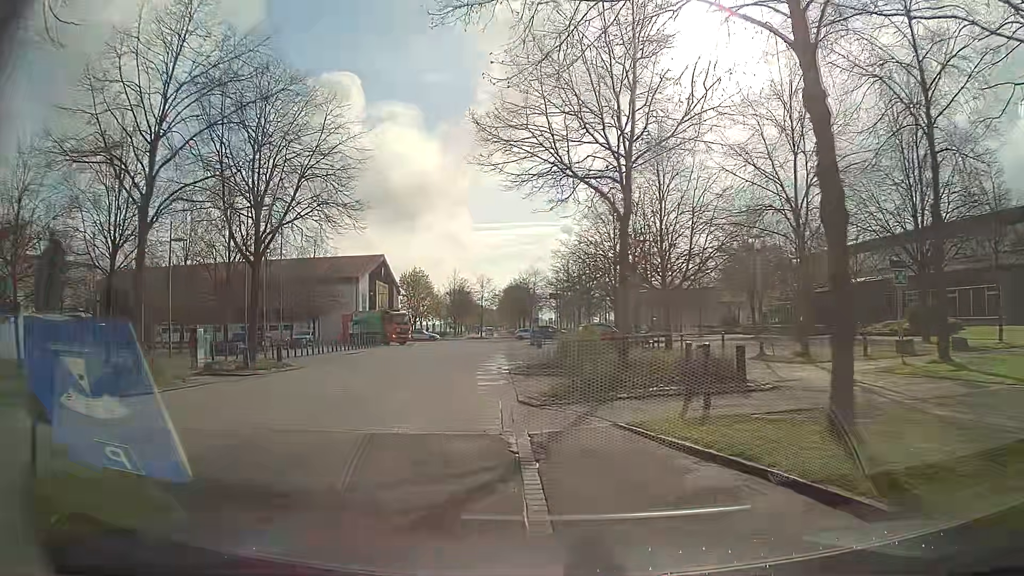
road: residential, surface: asphalt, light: Day
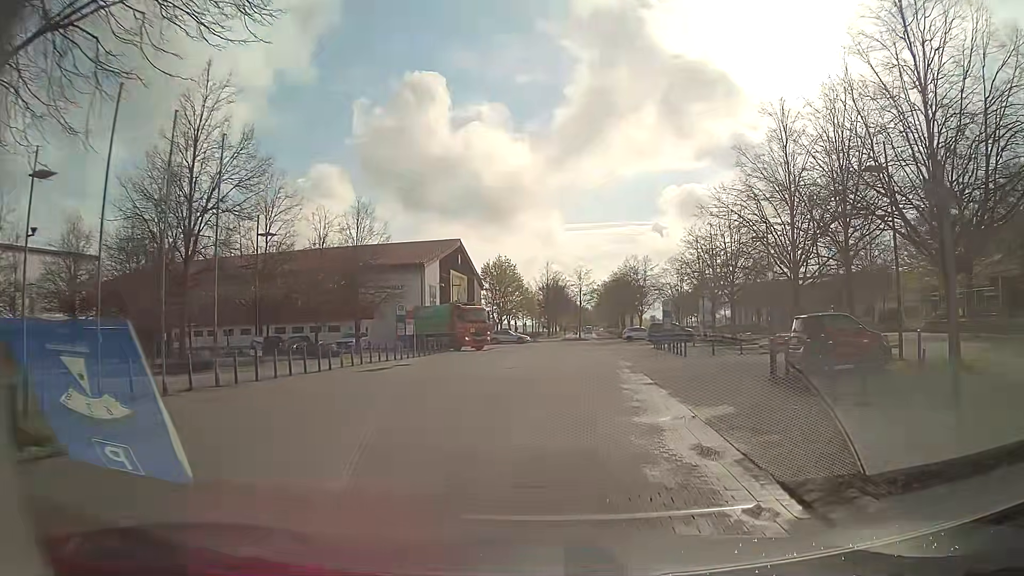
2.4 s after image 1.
(-2.5, +17.6) m; -10°
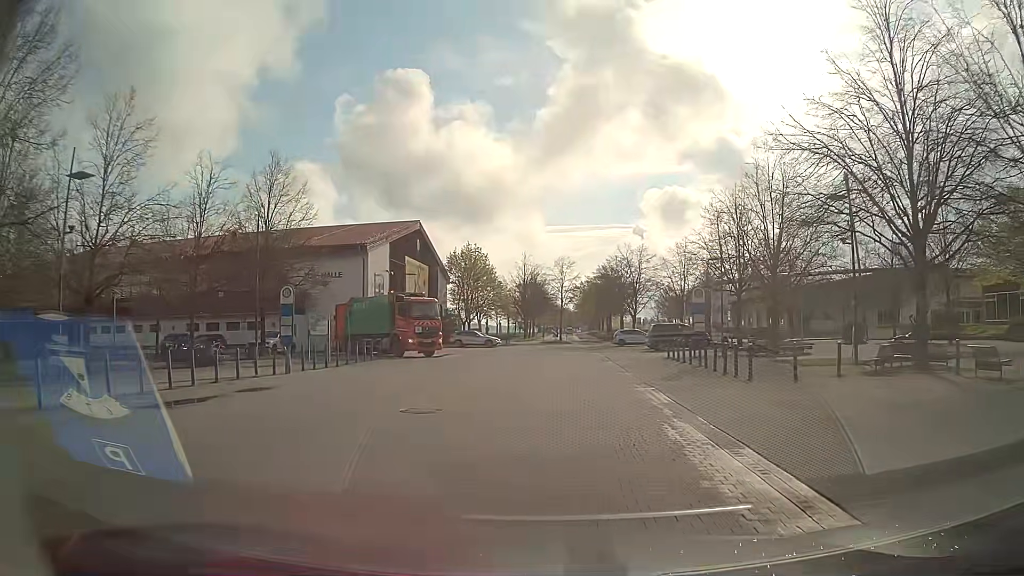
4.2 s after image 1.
(+0.5, +13.4) m; +3°
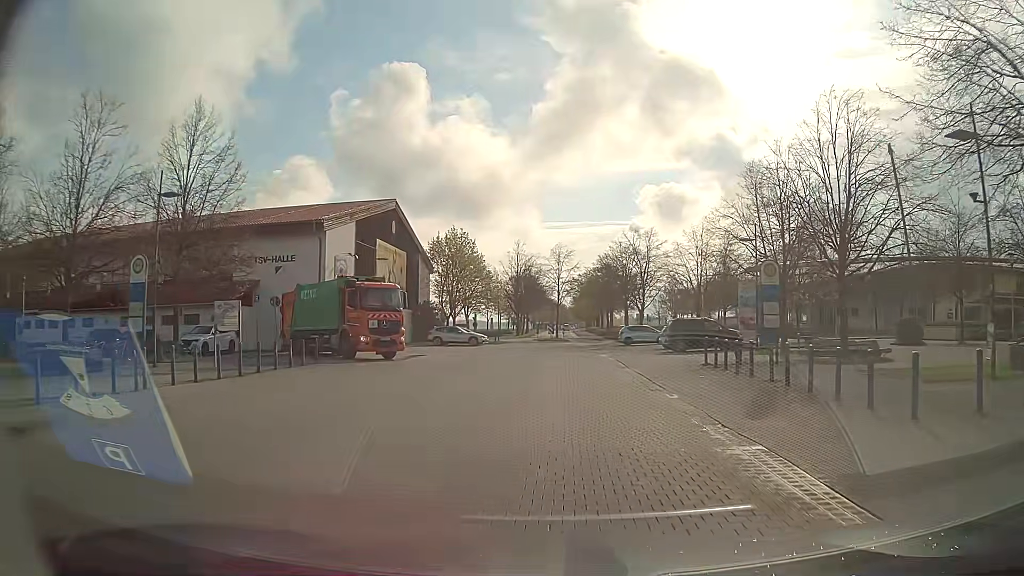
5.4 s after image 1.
(0.0, +9.0) m; 0°
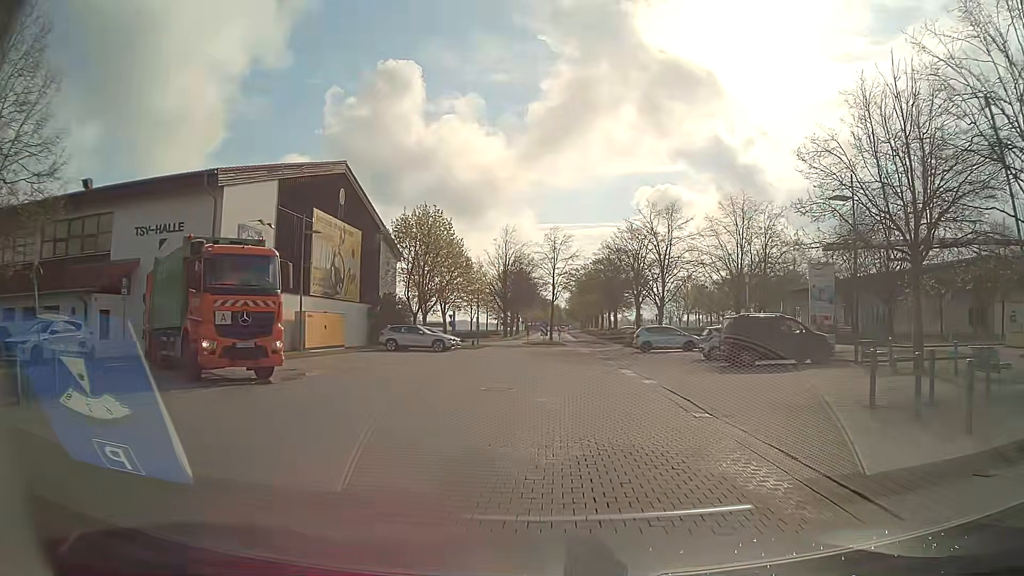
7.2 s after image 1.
(+0.1, +13.5) m; +1°
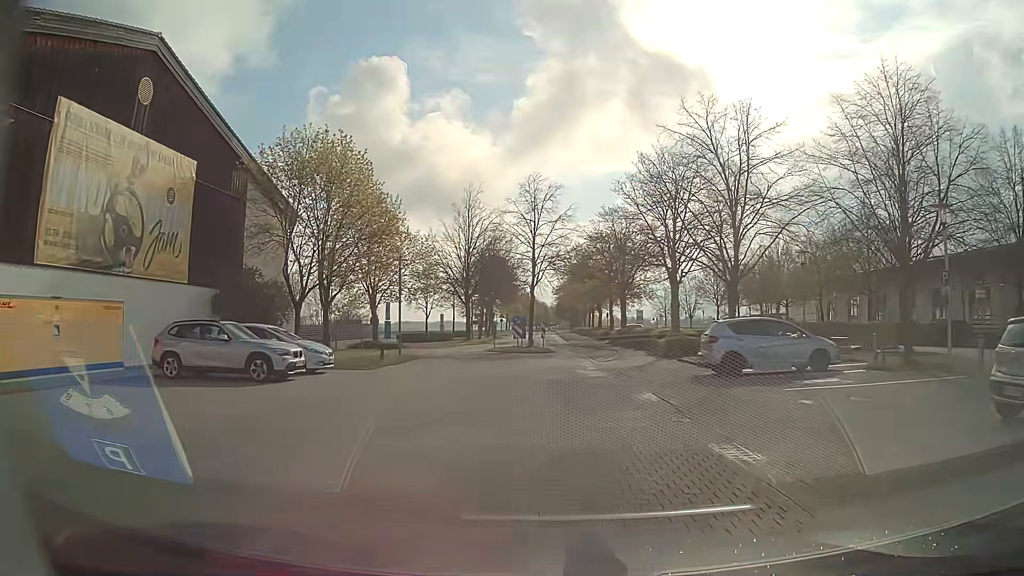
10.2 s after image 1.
(+0.4, +22.6) m; +1°
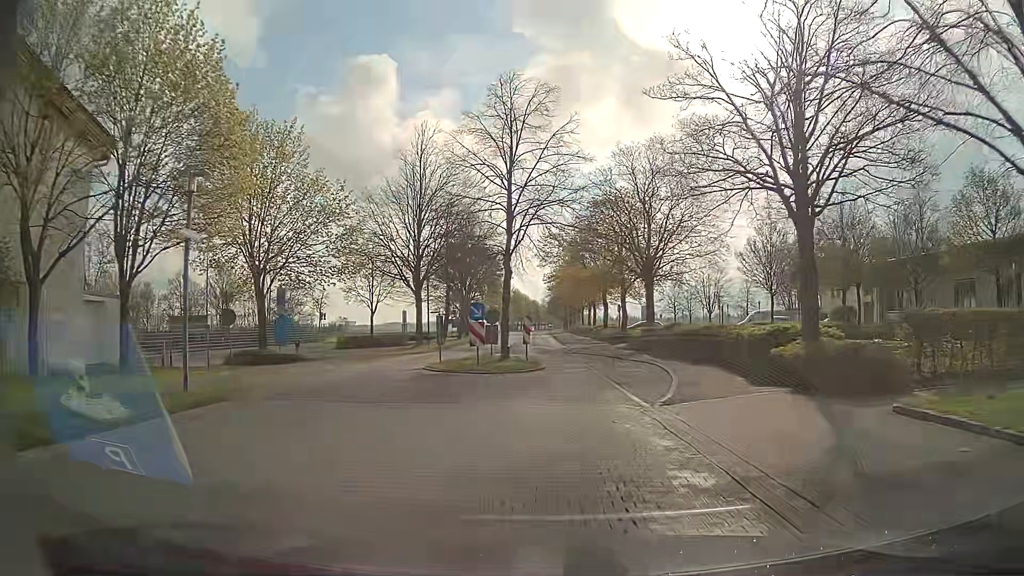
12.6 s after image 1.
(+0.1, +18.1) m; +1°
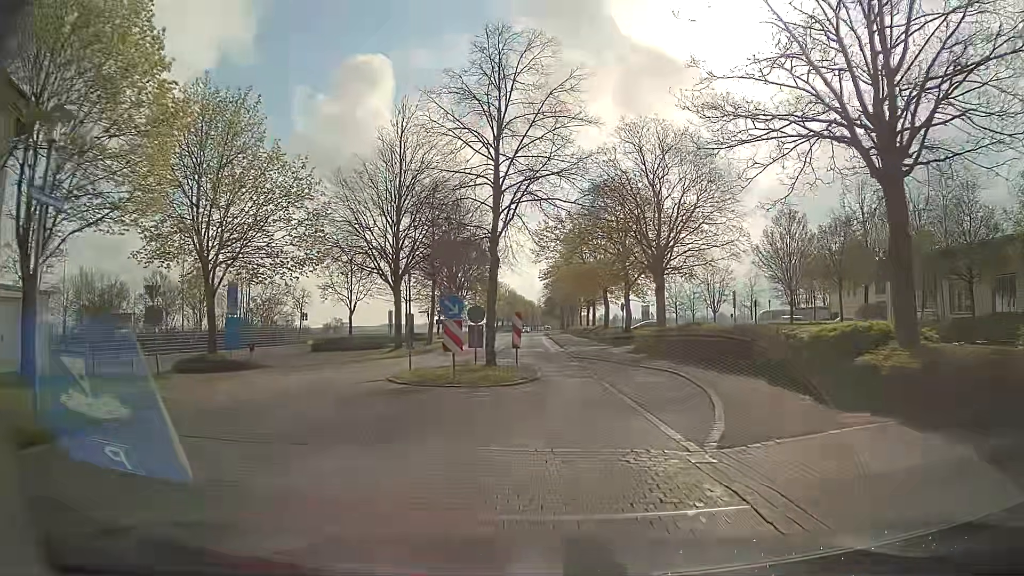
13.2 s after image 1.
(0.0, +4.5) m; 0°
